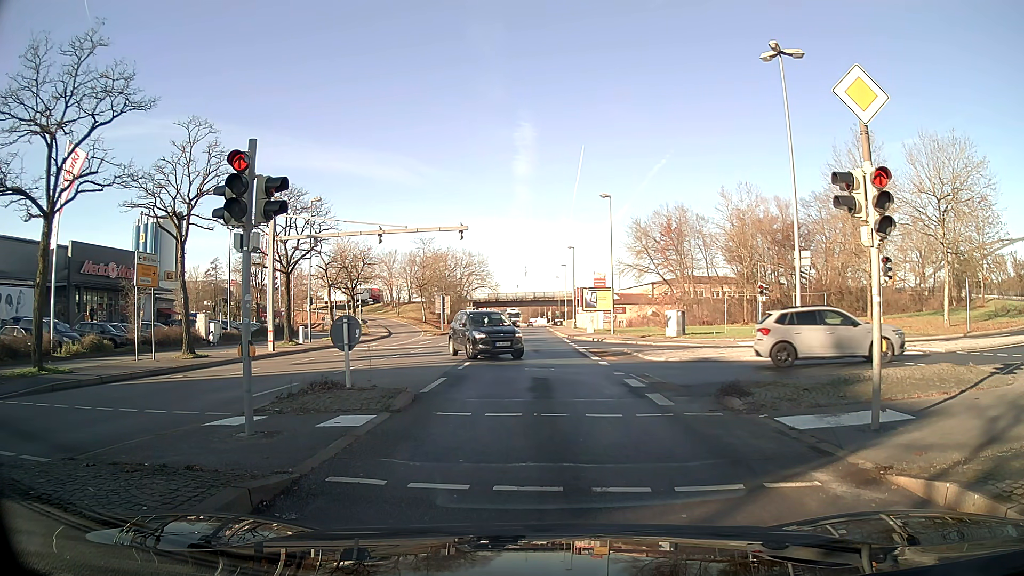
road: primary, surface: asphalt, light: Day
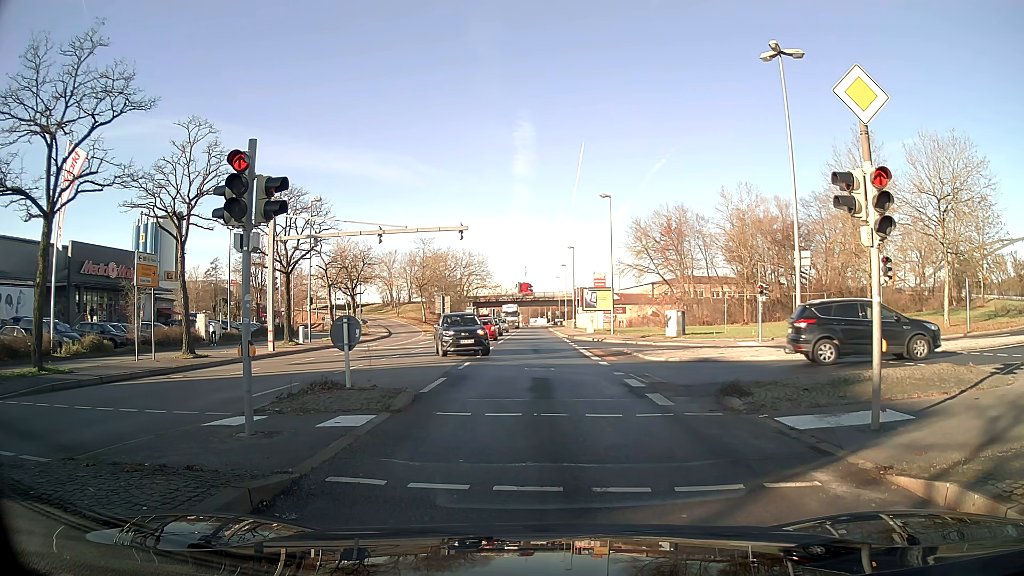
(0.0, 0.0) m; 0°
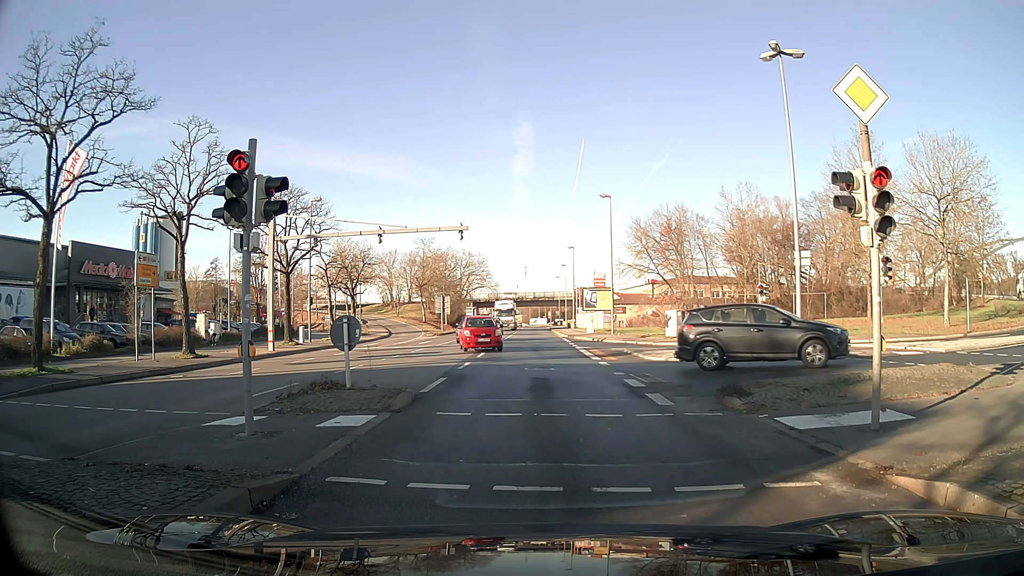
(0.0, 0.0) m; 0°
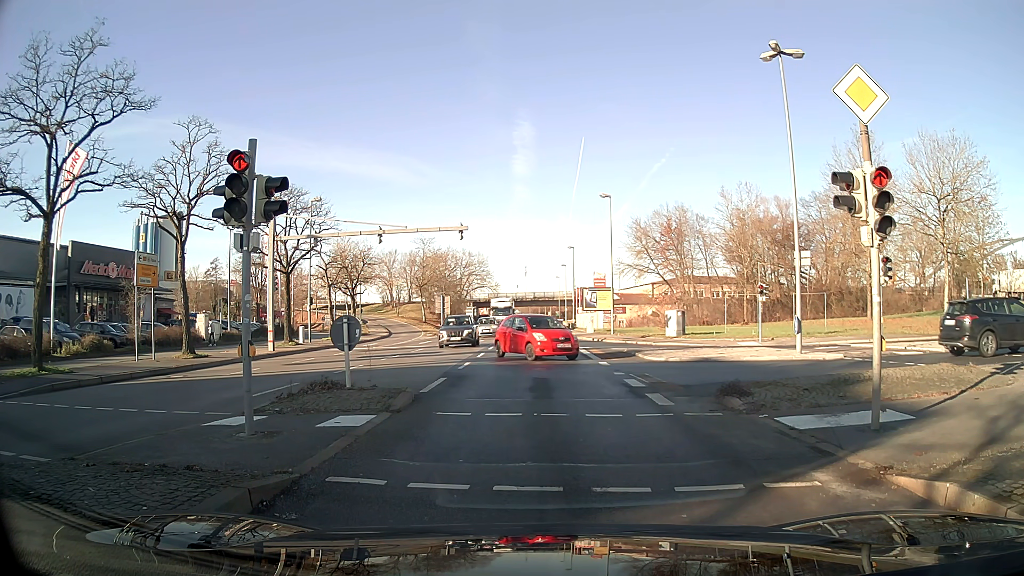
(0.0, 0.0) m; 0°
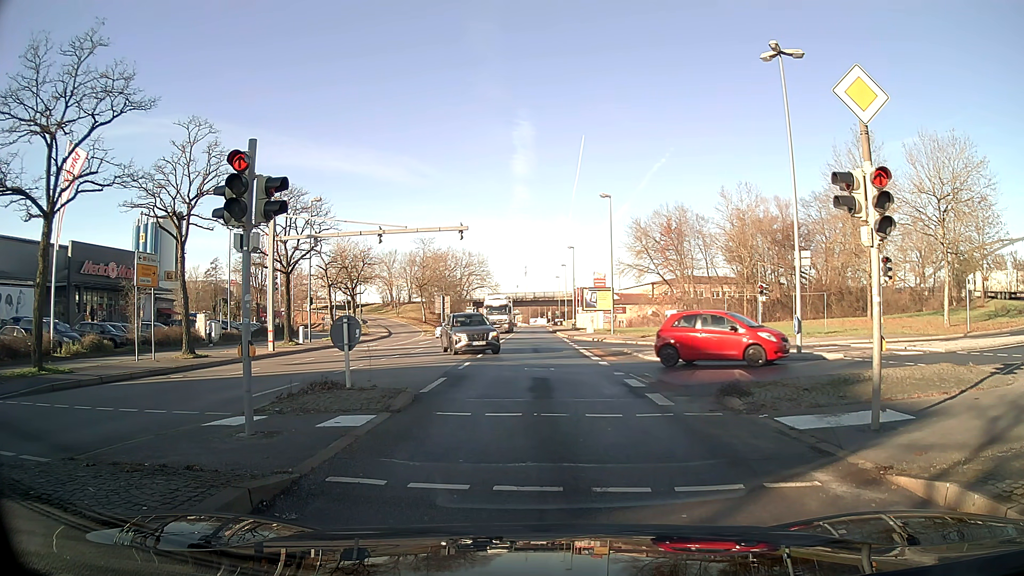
(0.0, 0.0) m; 0°
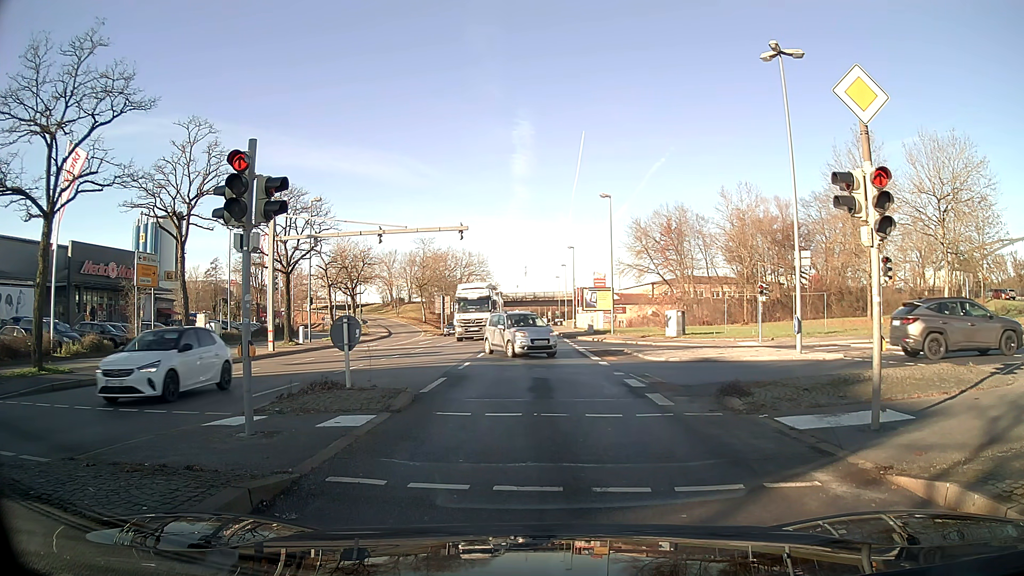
(0.0, 0.0) m; 0°
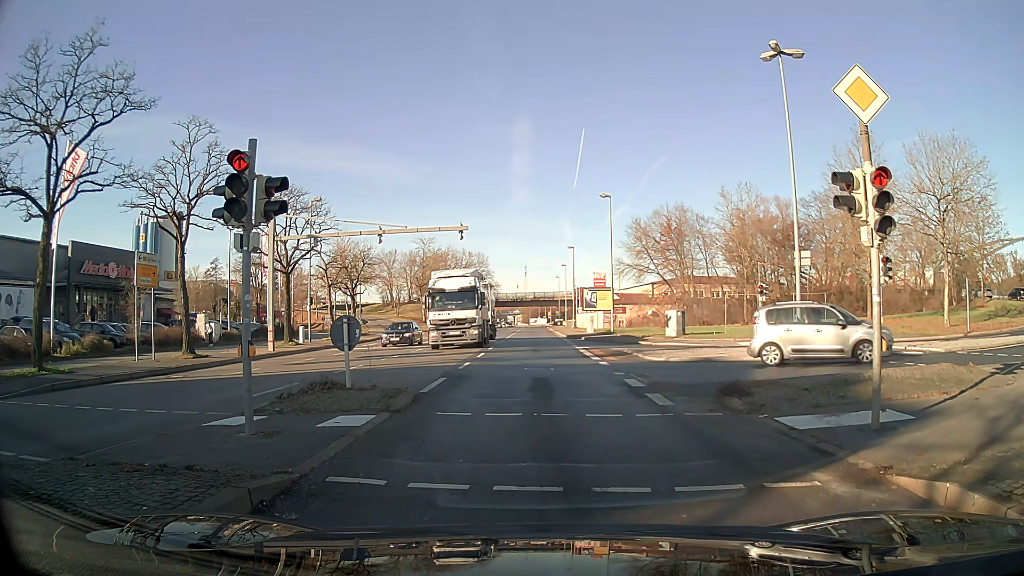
(0.0, 0.0) m; 0°
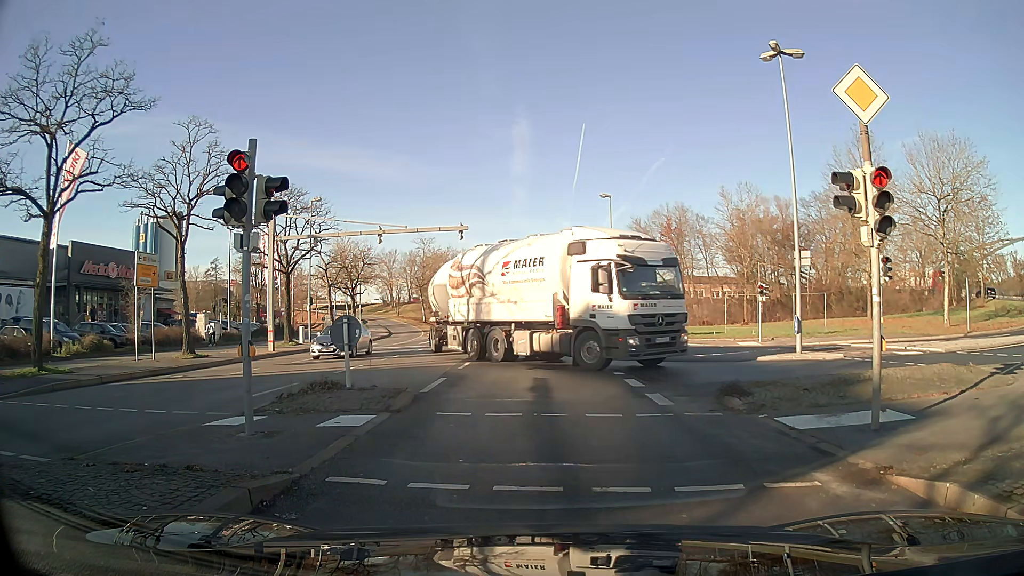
(0.0, 0.0) m; 0°
(0, +10) (0, +20) (0, +30) (-1, +40) (-1, +50) (-1, +60) (-1, +70) (-1, +80) (-1, +90) (-1, +100) m
